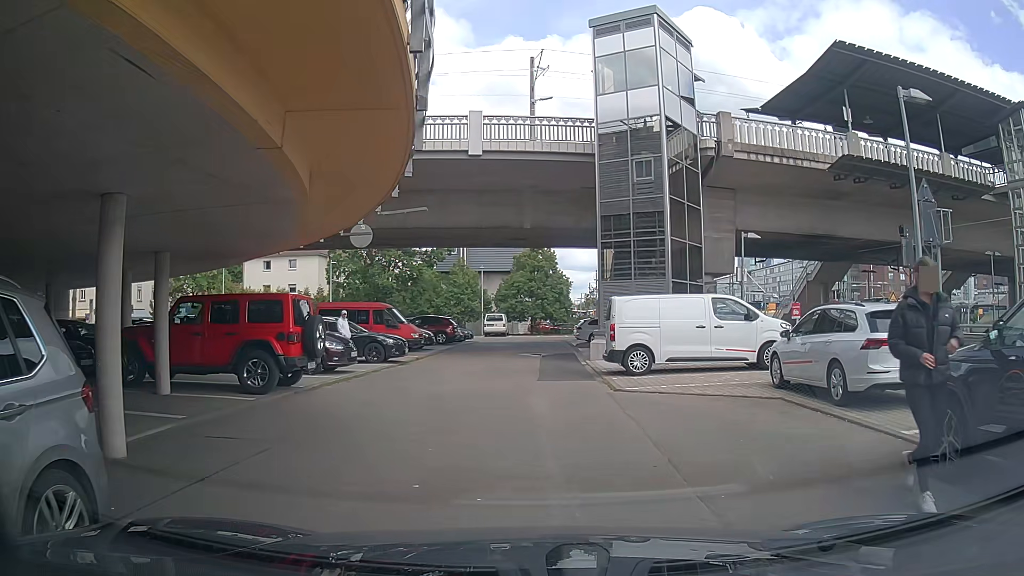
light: Day
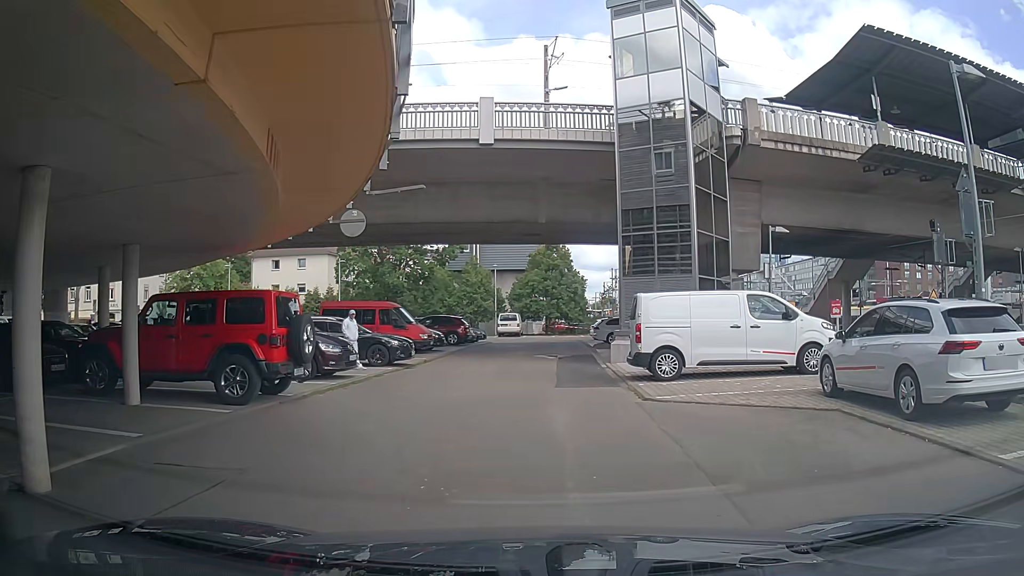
(0.0, +1.6) m; -2°
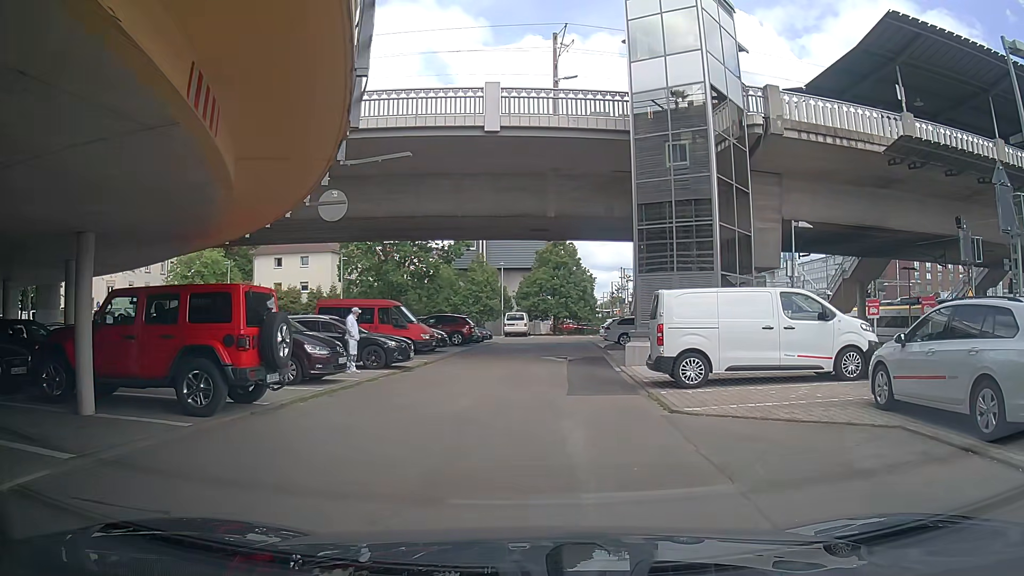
(+0.1, +1.6) m; +1°
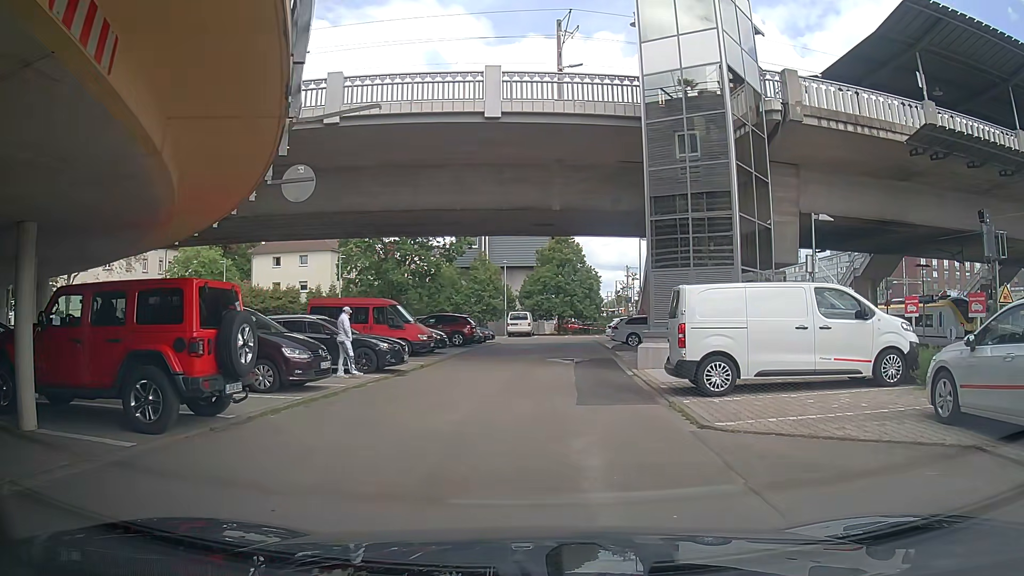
(0.0, +1.5) m; 0°
